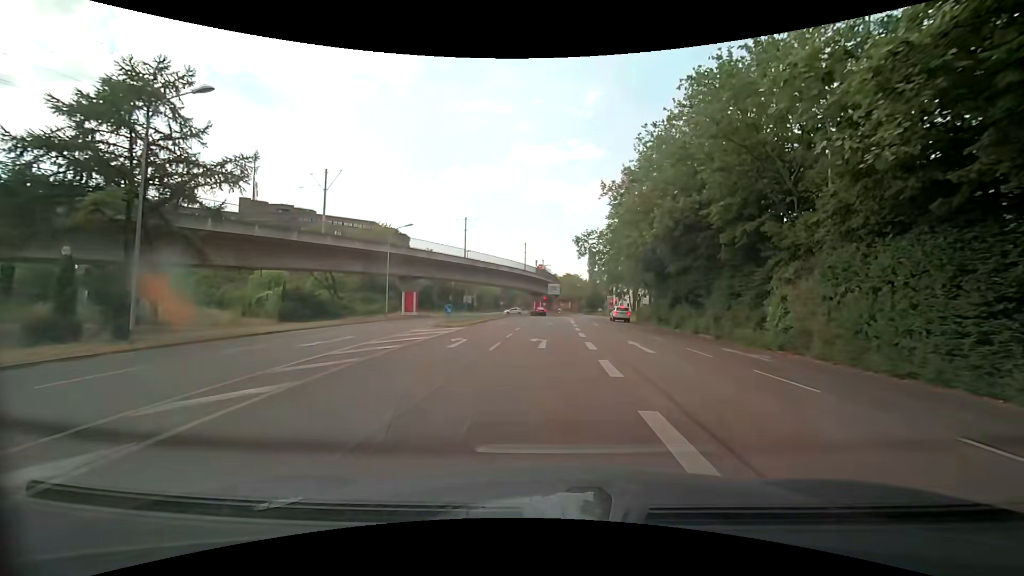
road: tertiary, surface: asphalt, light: Day
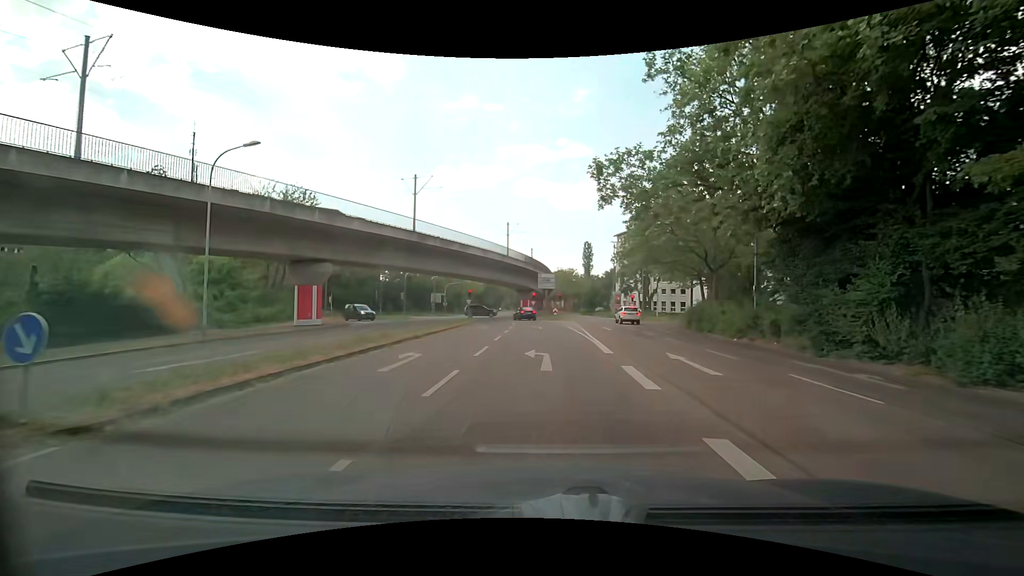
(0.0, +24.9) m; +1°
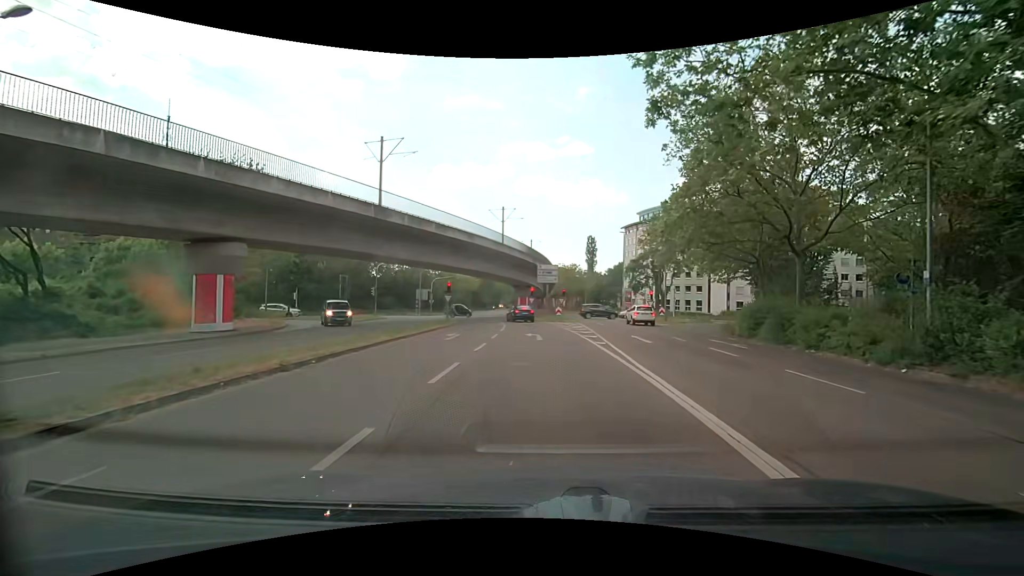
(0.0, +10.9) m; 0°
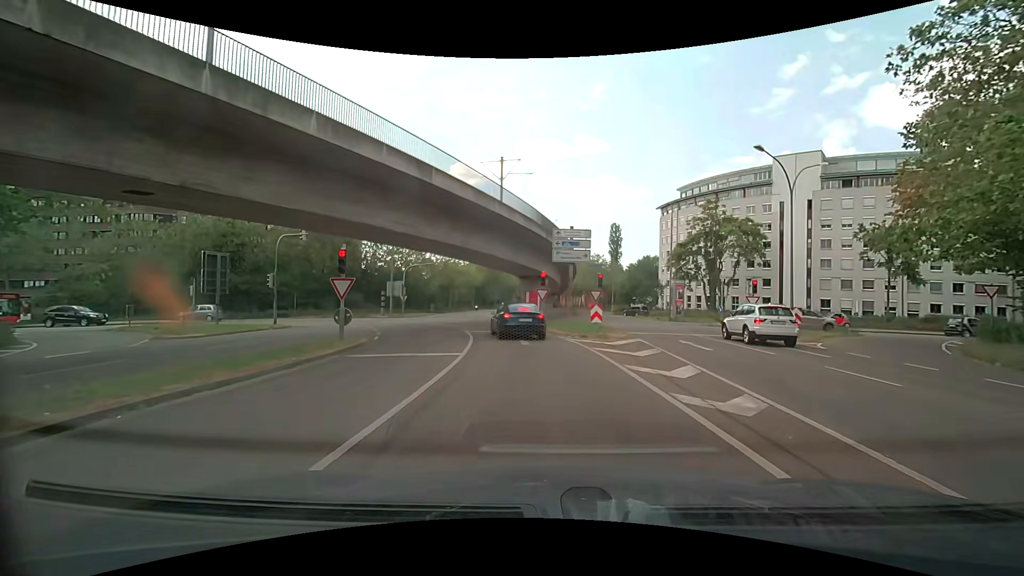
(-0.1, +22.2) m; -2°
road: secondary_link
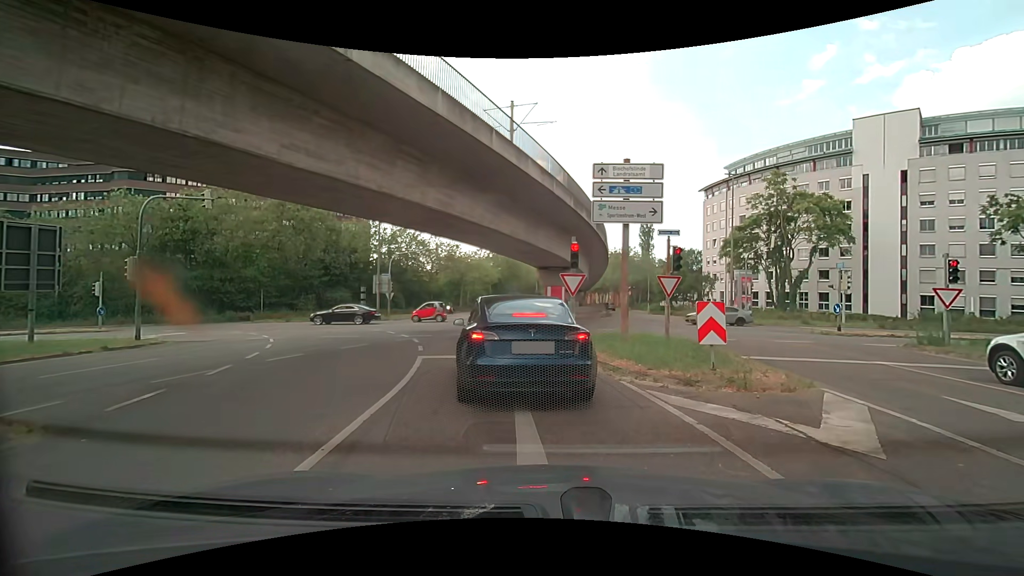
(+0.2, +11.9) m; -1°
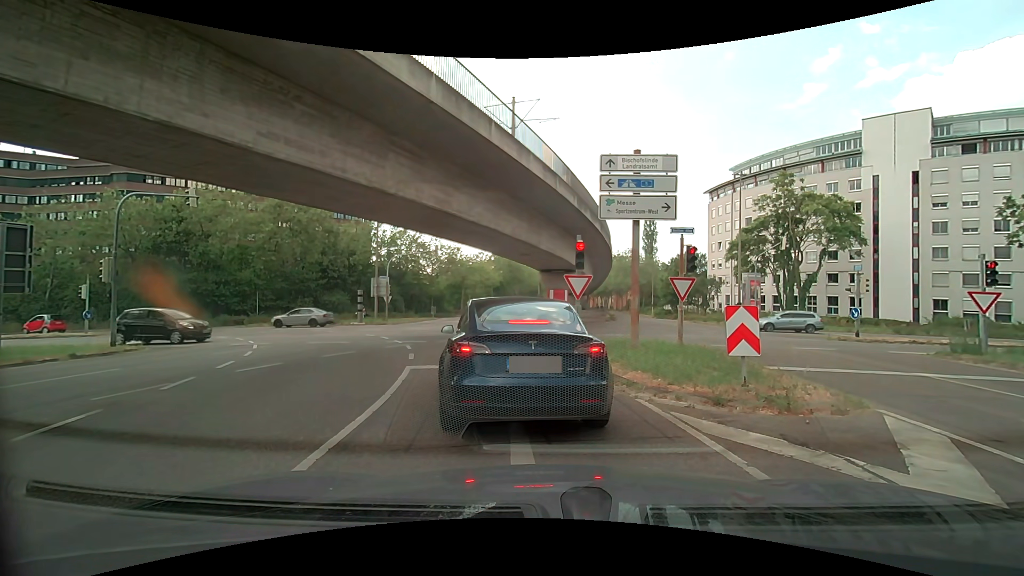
(0.0, +1.2) m; -1°
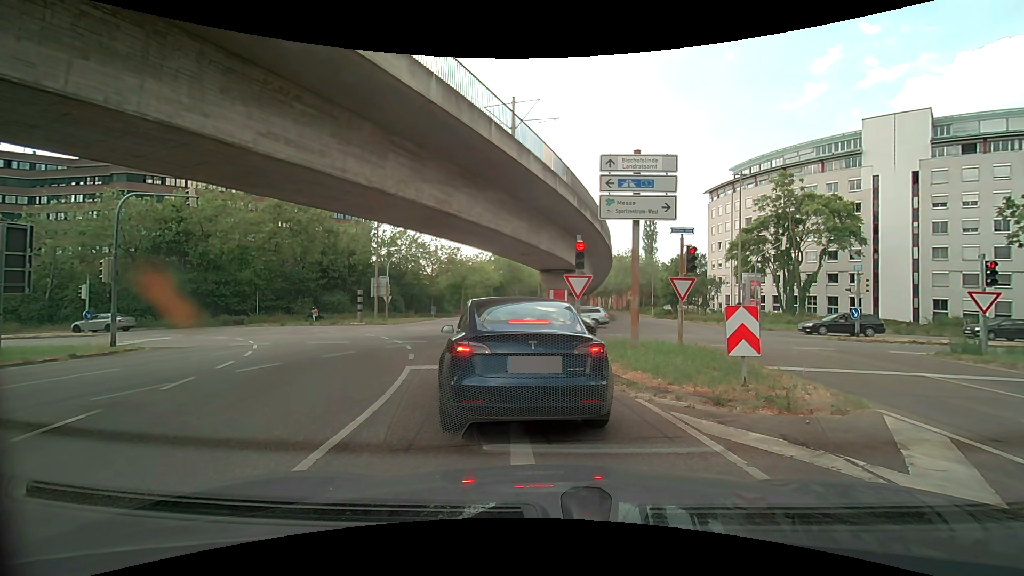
(0.0, 0.0) m; 0°
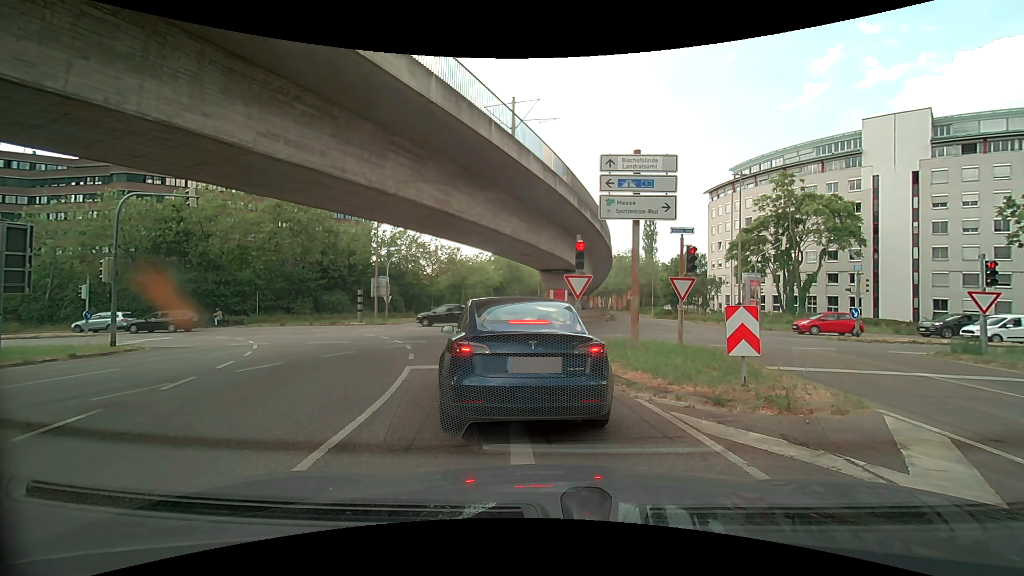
(0.0, 0.0) m; 0°
